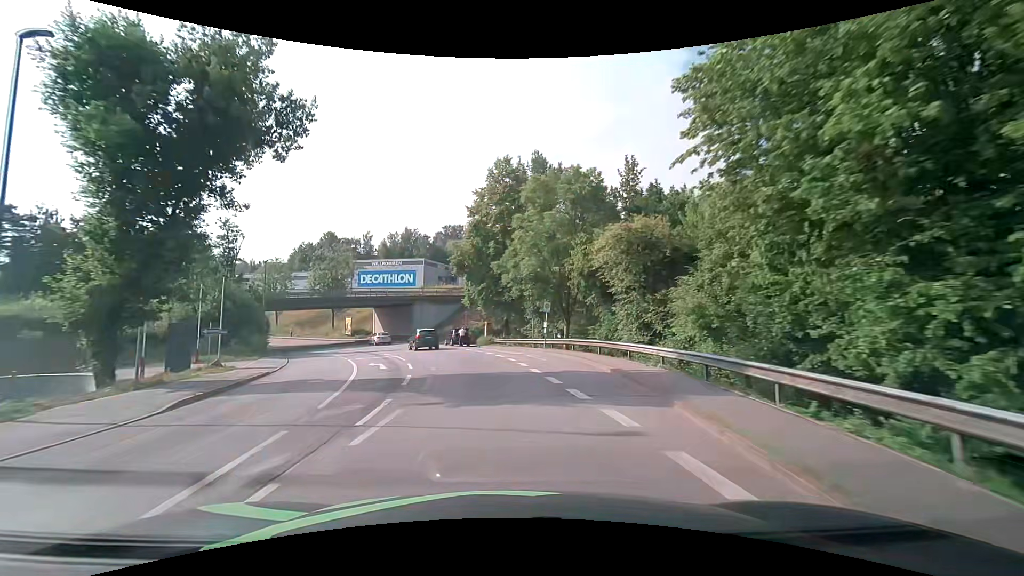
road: tertiary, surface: asphalt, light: Day
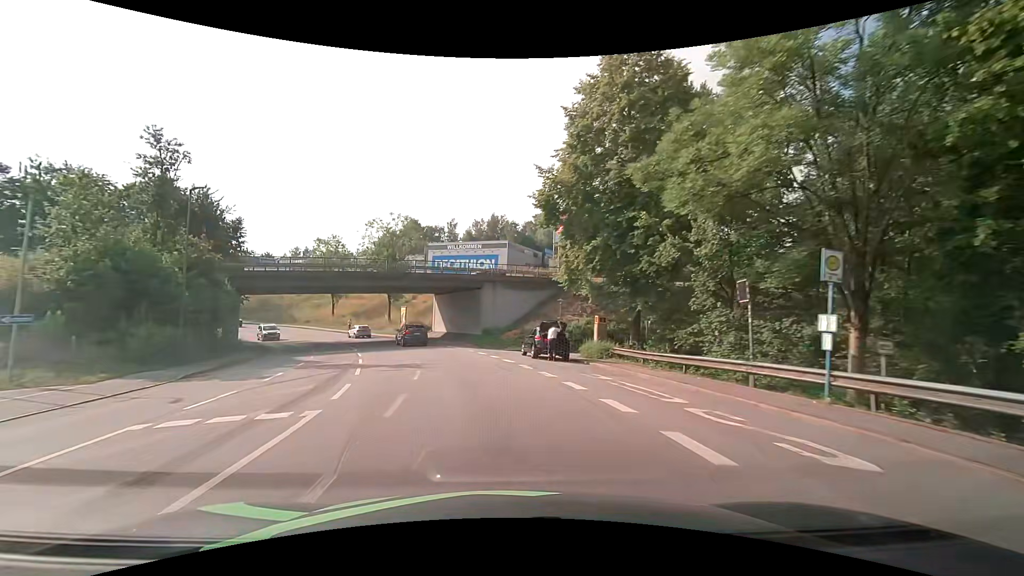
(-1.7, +22.8) m; -10°
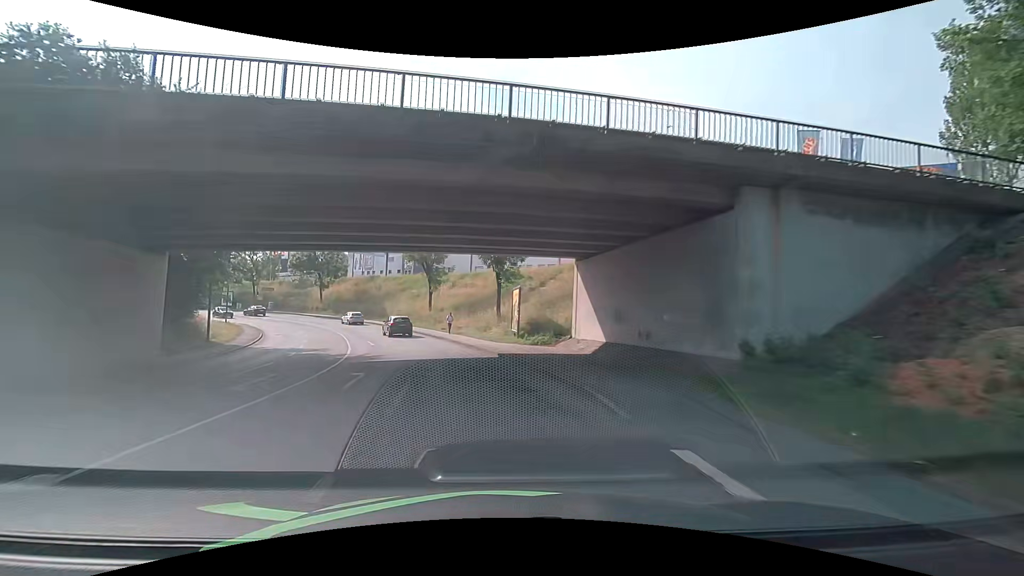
(-4.0, +30.2) m; -15°
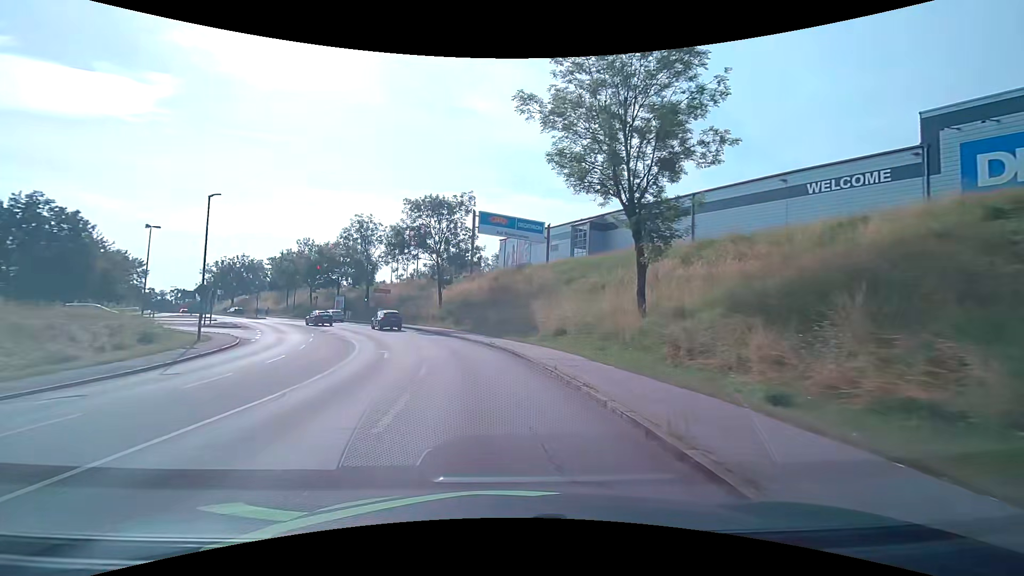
(-5.6, +37.4) m; -19°
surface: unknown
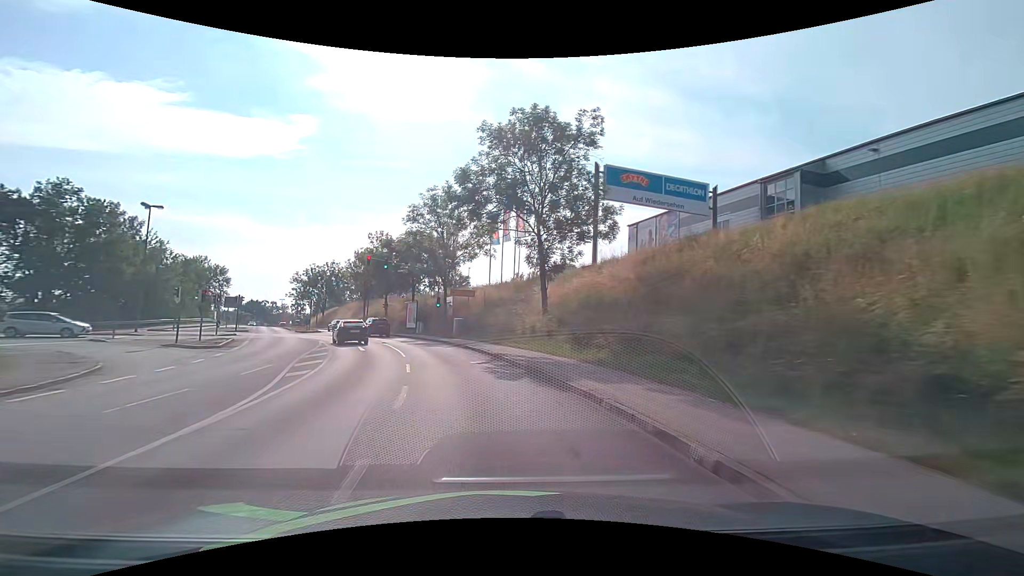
(-2.6, +22.3) m; -13°
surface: asphalt
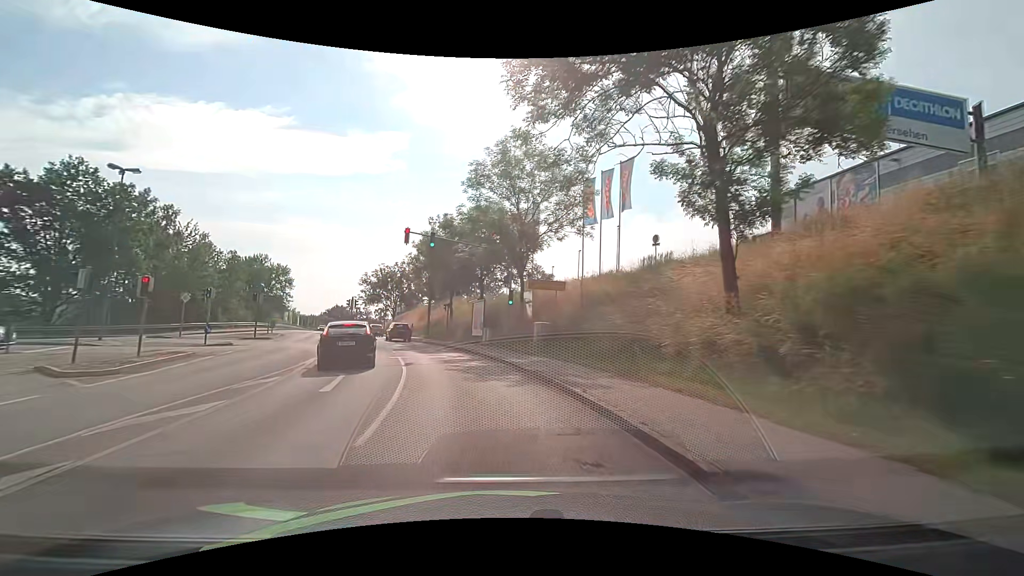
(-1.2, +14.8) m; -9°
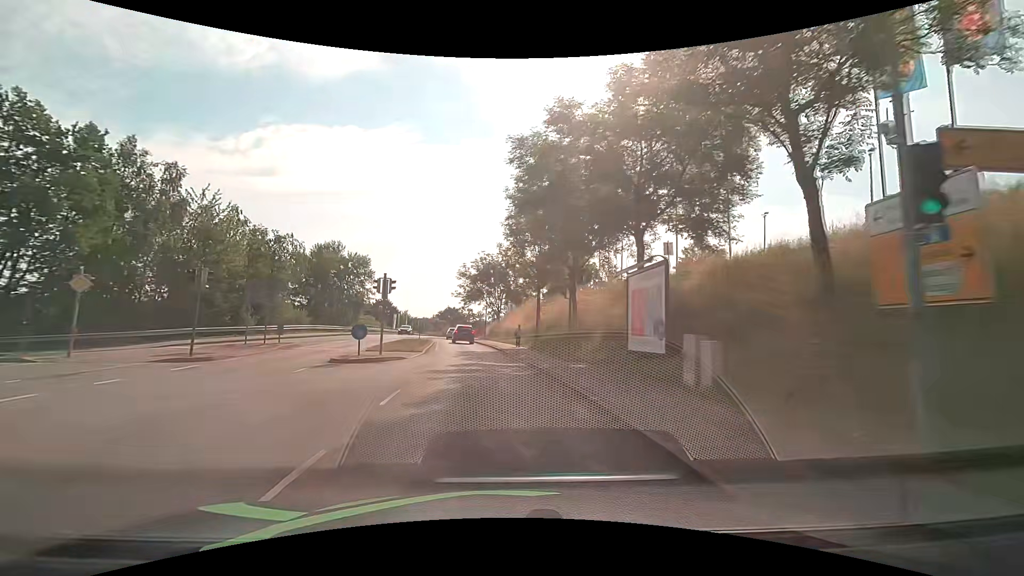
(-2.5, +22.2) m; -13°
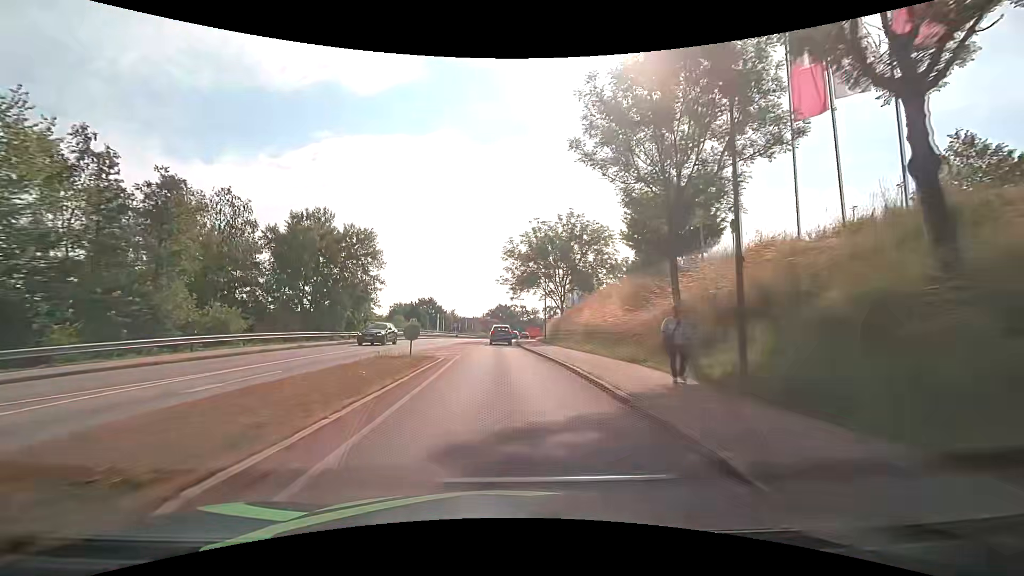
(-1.4, +22.7) m; -6°
(0, +10) (0, +20) (-1, +30) (-1, +40) (-1, +50) (-1, +60) (-1, +70) (0, +80) (+1, +90) (+2, +100) m
